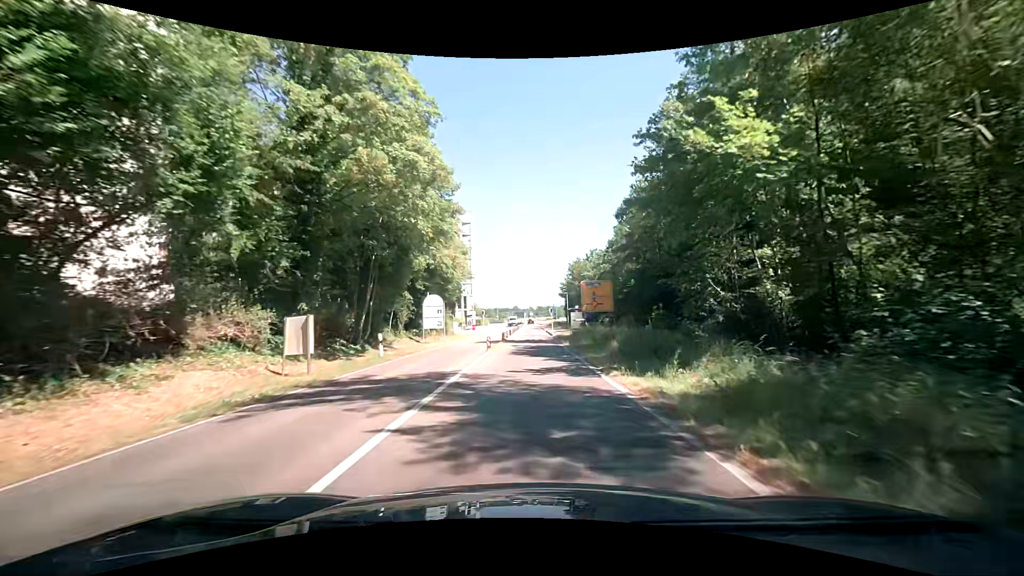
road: tertiary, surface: asphalt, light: Day
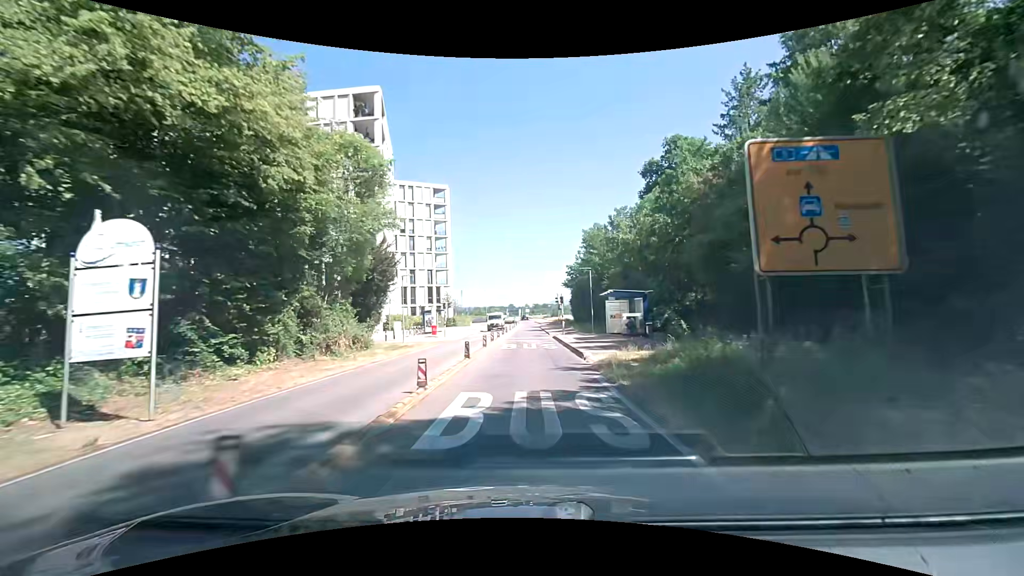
(-0.2, +29.7) m; 0°
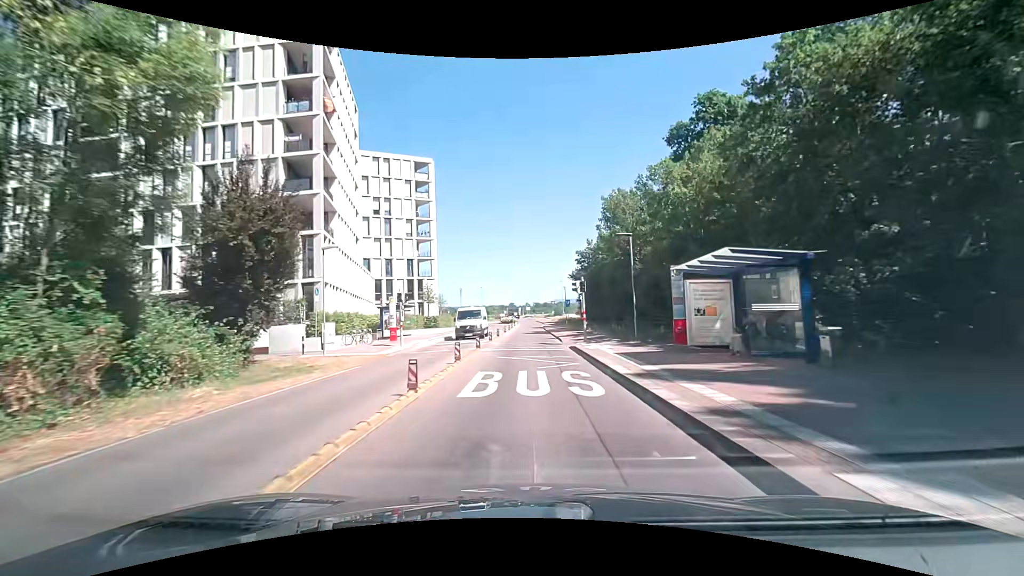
(0.0, +14.8) m; 0°
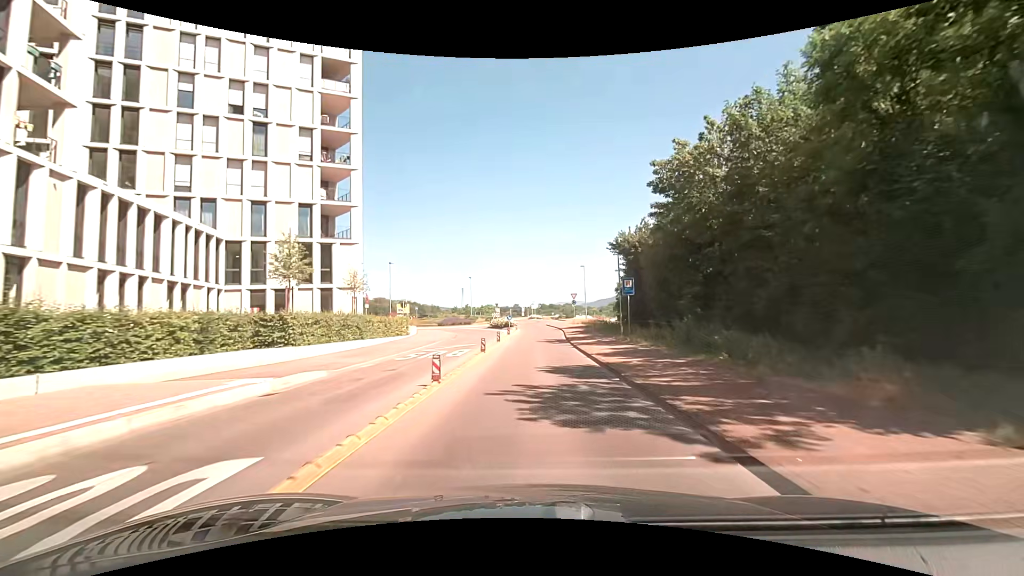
(-0.2, +35.1) m; -1°
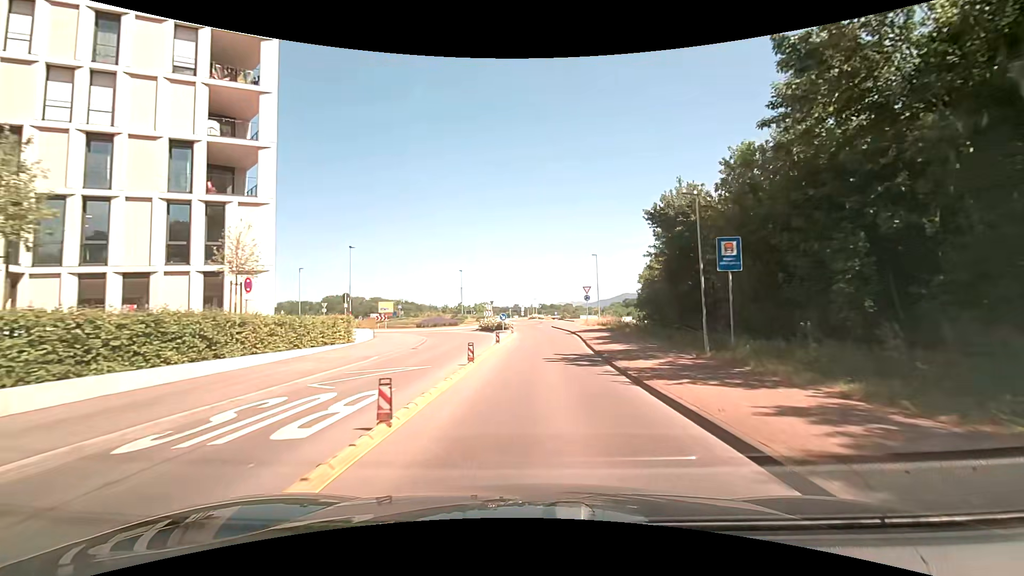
(+0.1, +13.3) m; 0°
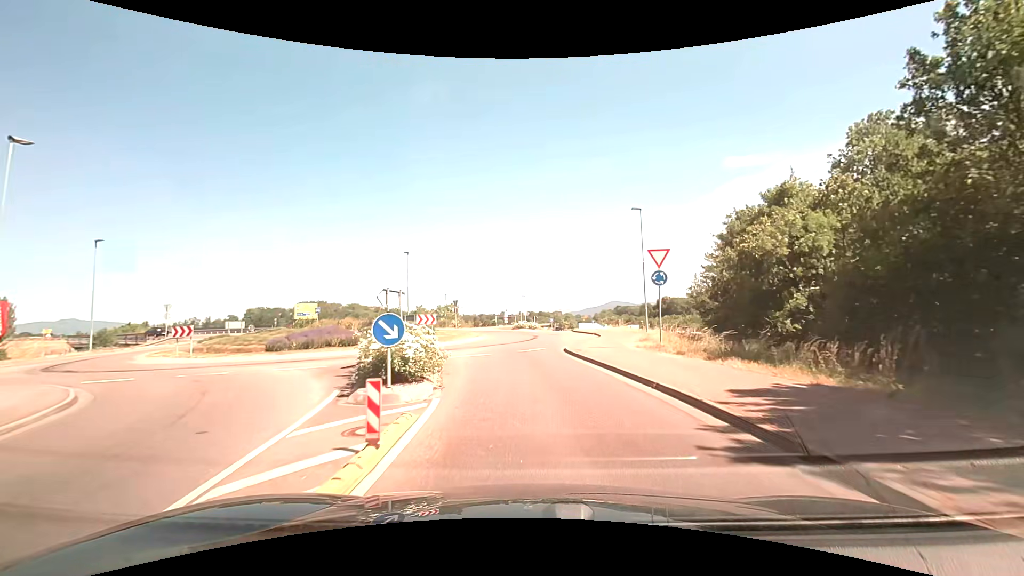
(+0.4, +29.3) m; +2°
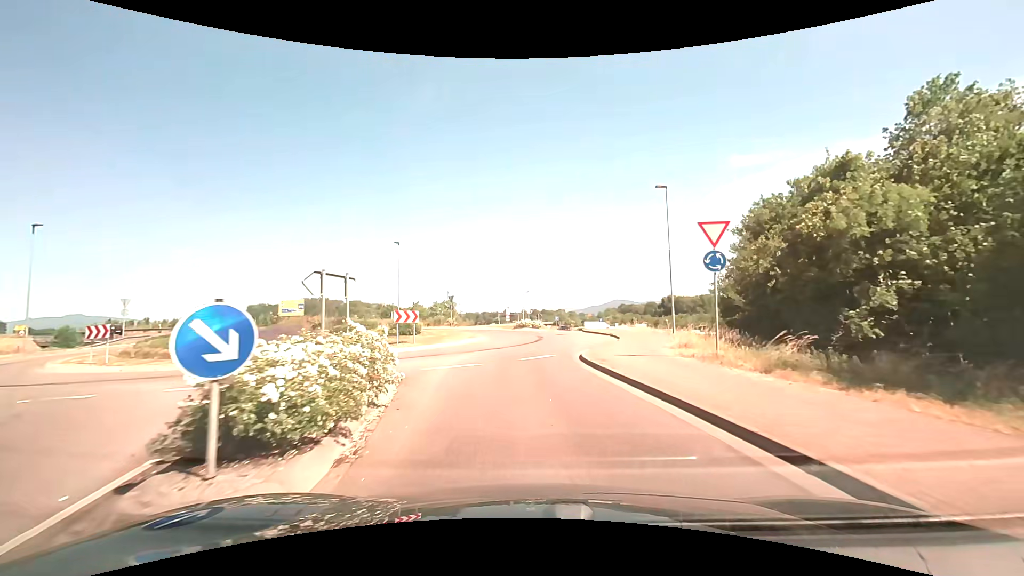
(0.0, +5.1) m; 0°
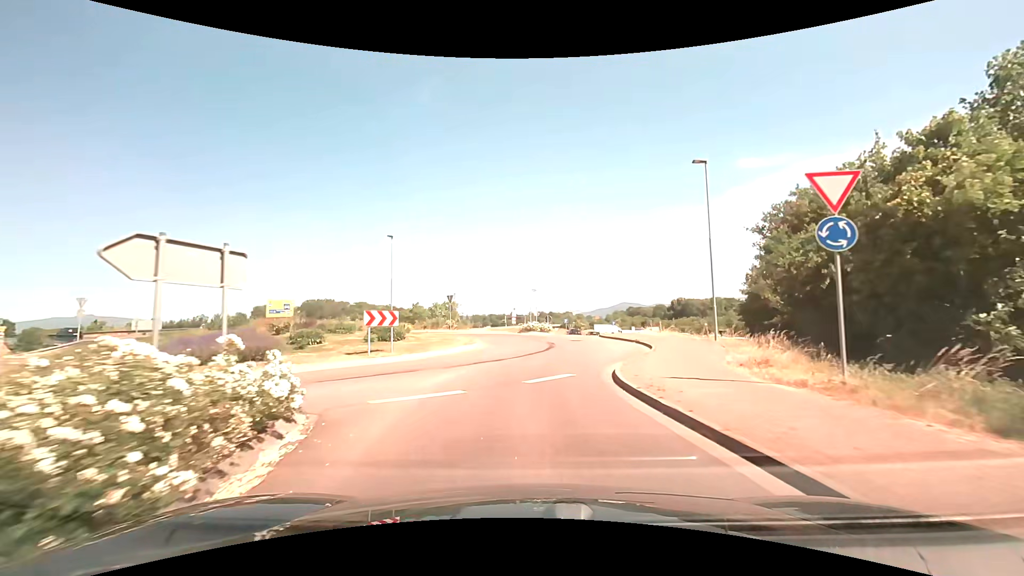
(0.0, +4.8) m; -1°
(0, +10) (+1, +20) (+1, +30) (-5, +37) (-15, +40) (-24, +45) (-32, +51) (-39, +57) (-48, +62) (-57, +66) m
